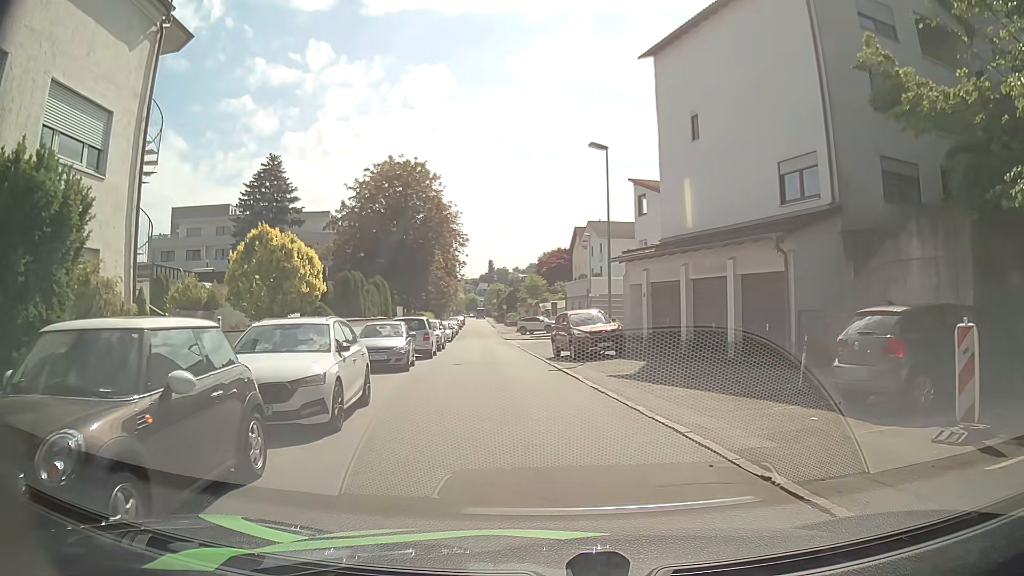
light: Day
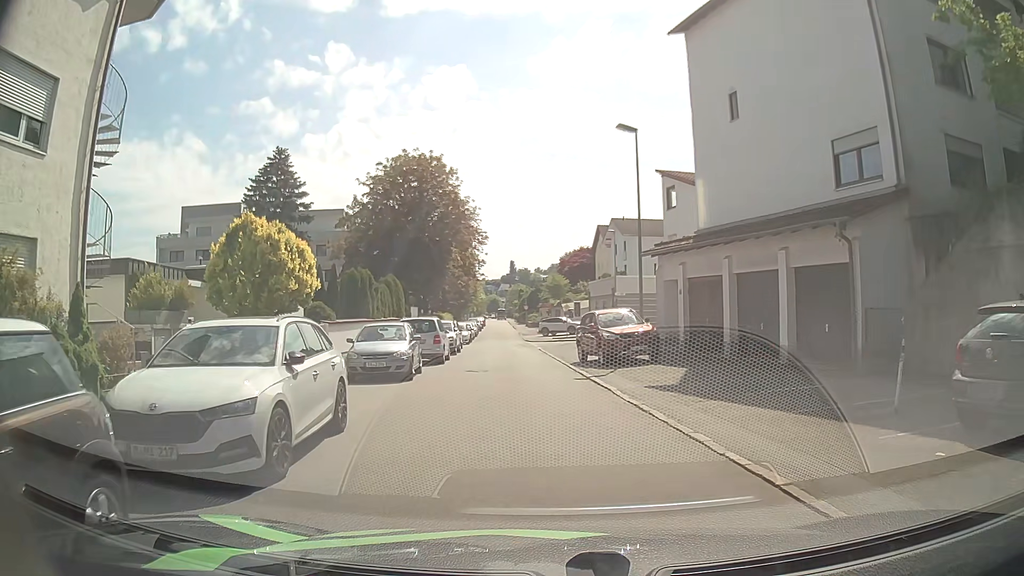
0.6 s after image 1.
(0.0, +2.7) m; -2°
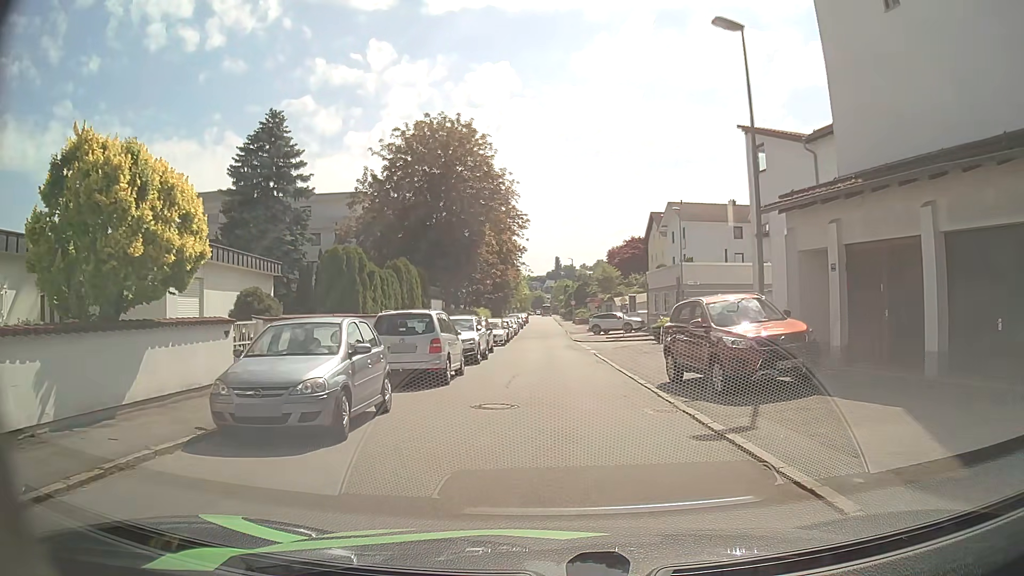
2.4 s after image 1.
(-0.3, +9.0) m; -3°
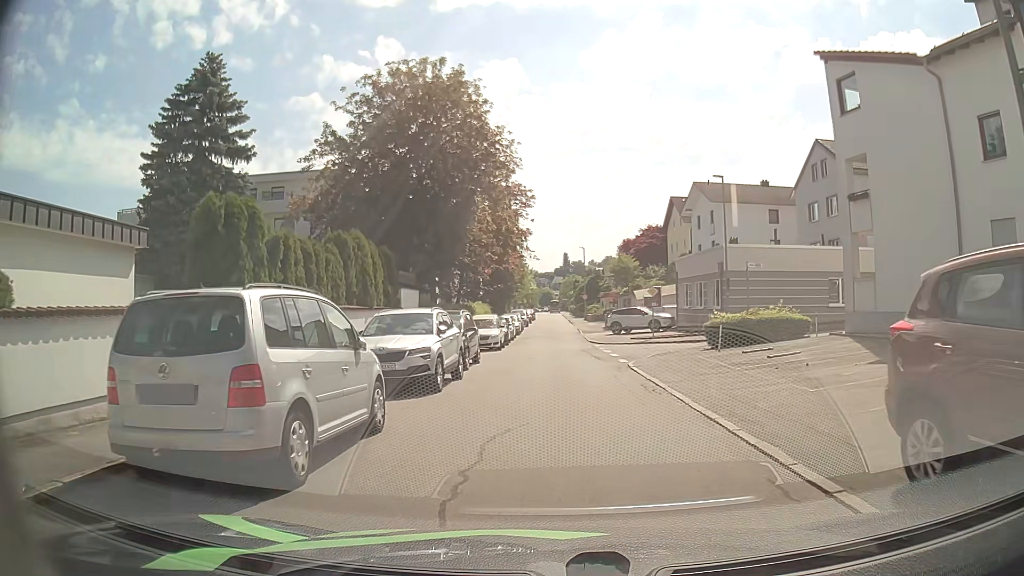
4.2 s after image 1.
(-0.1, +9.4) m; 0°
